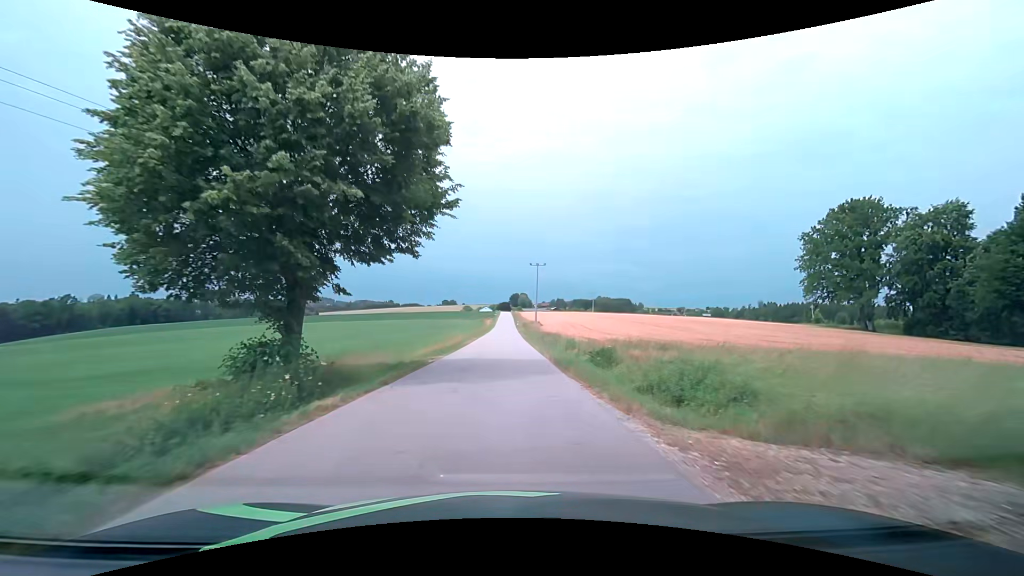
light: Day
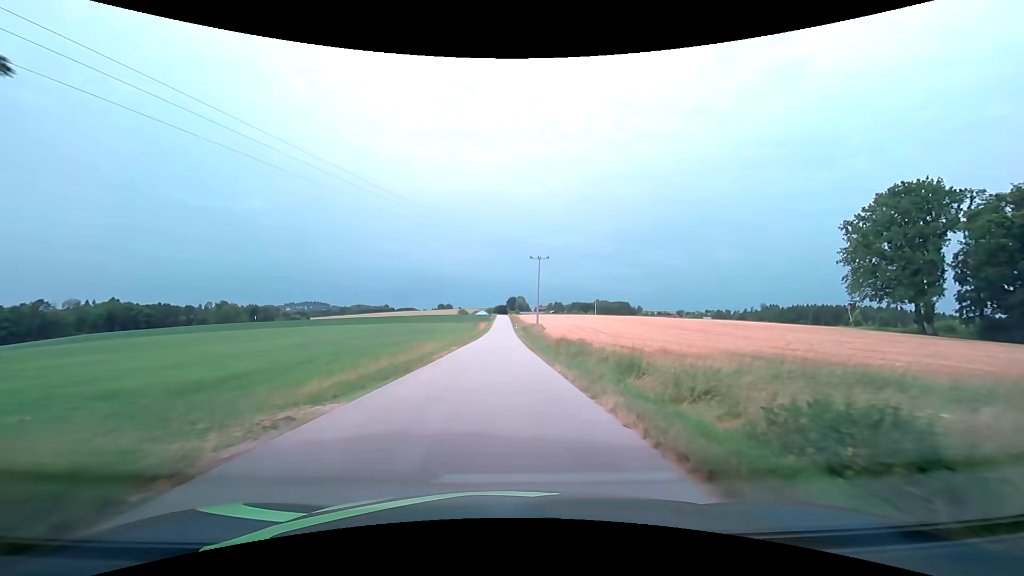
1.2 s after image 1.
(+0.1, +15.1) m; 0°
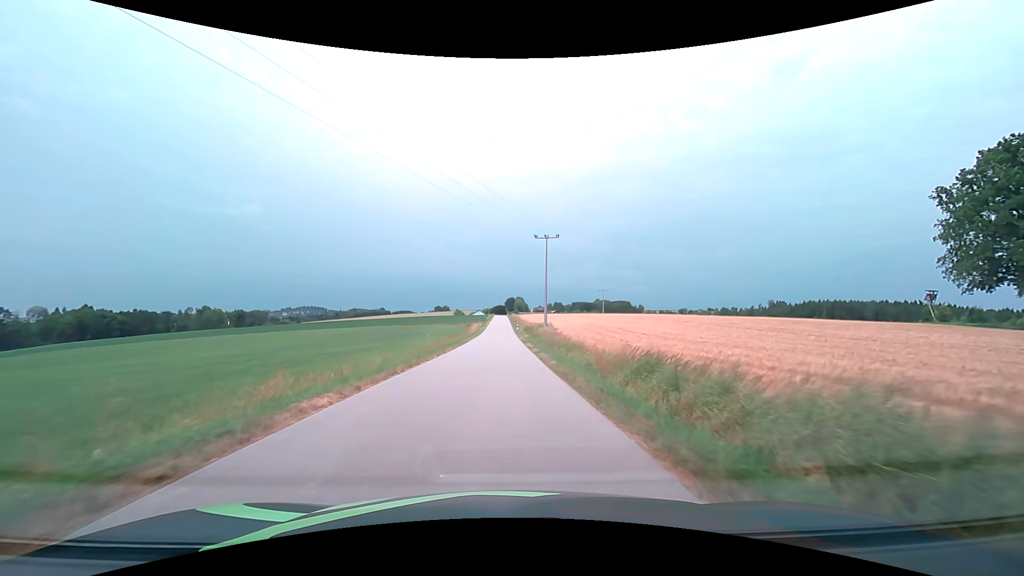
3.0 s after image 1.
(0.0, +21.7) m; 0°
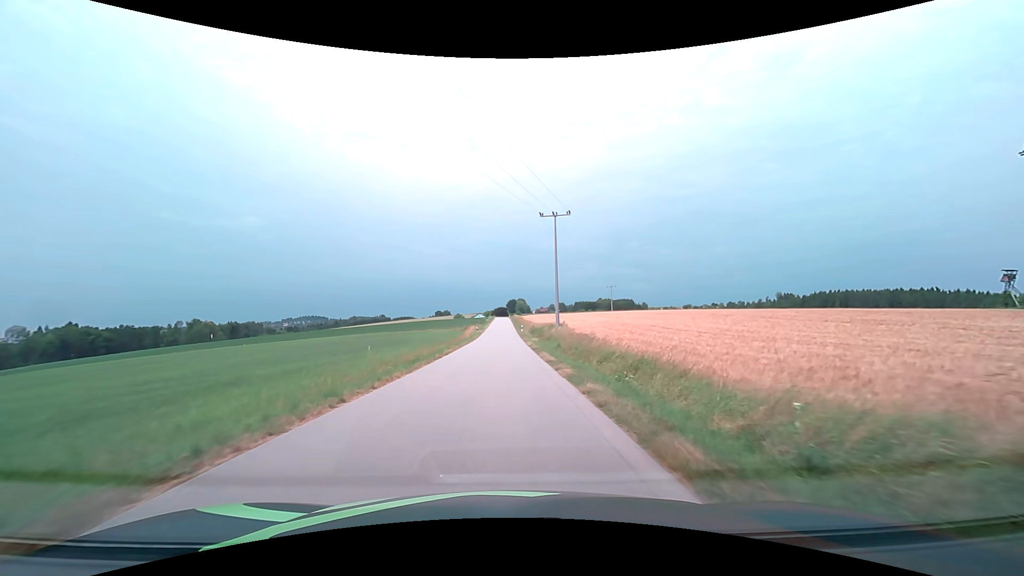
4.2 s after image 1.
(0.0, +14.2) m; 0°
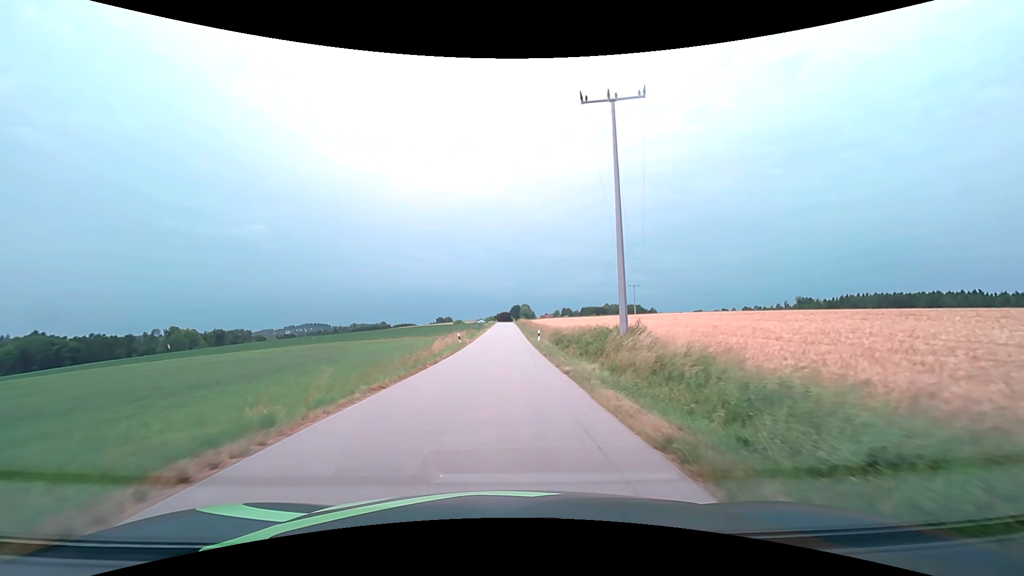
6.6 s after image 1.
(-0.2, +29.5) m; -1°
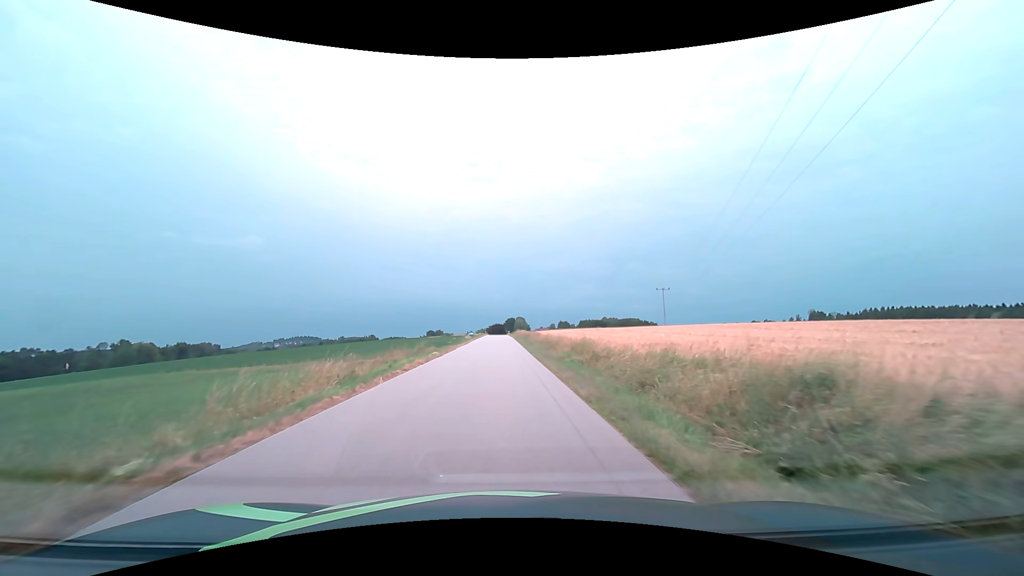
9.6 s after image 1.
(+0.3, +36.6) m; +1°
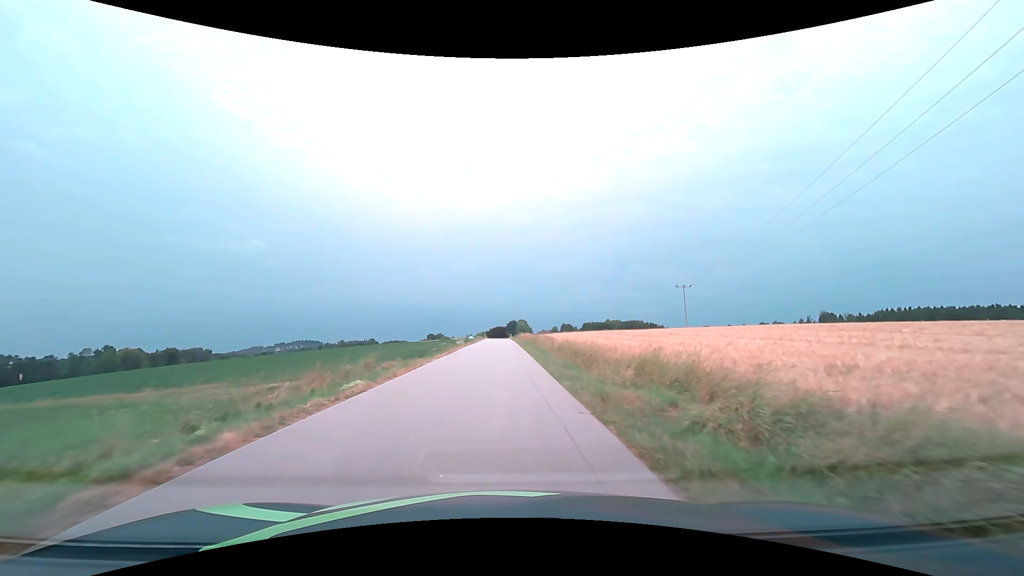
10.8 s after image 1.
(0.0, +13.9) m; 0°
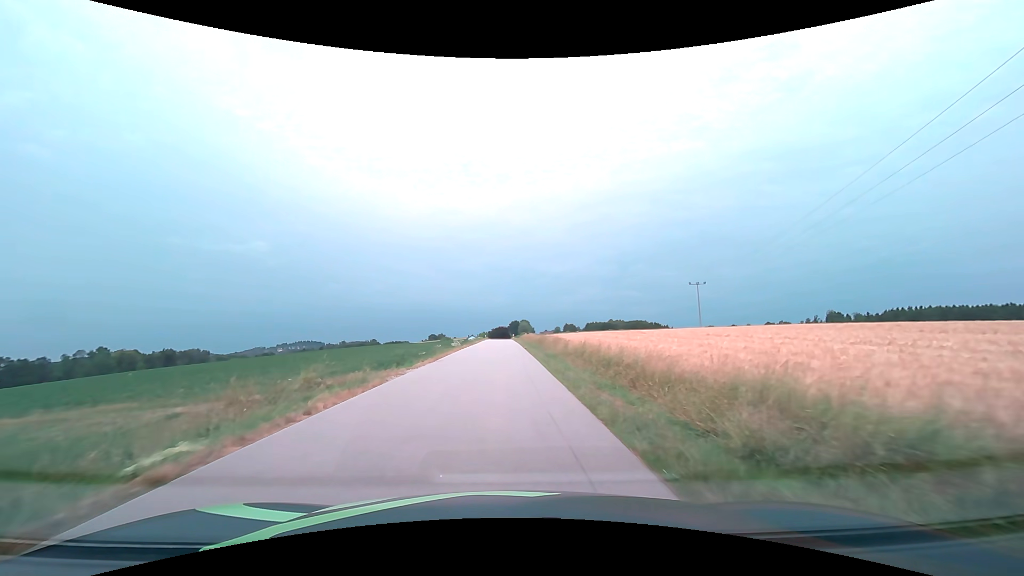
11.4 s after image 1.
(0.0, +6.8) m; 0°
(0, +10) (0, +20) (0, +30) (0, +40) (0, +50) (-1, +60) (-1, +70) (-1, +80) (-1, +90) (-1, +100) m
